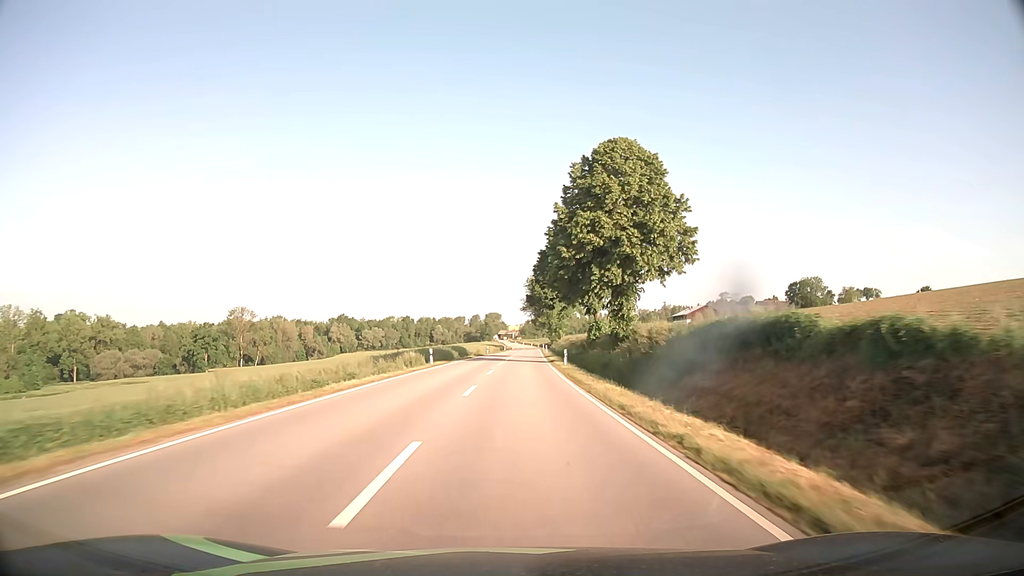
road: secondary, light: Day
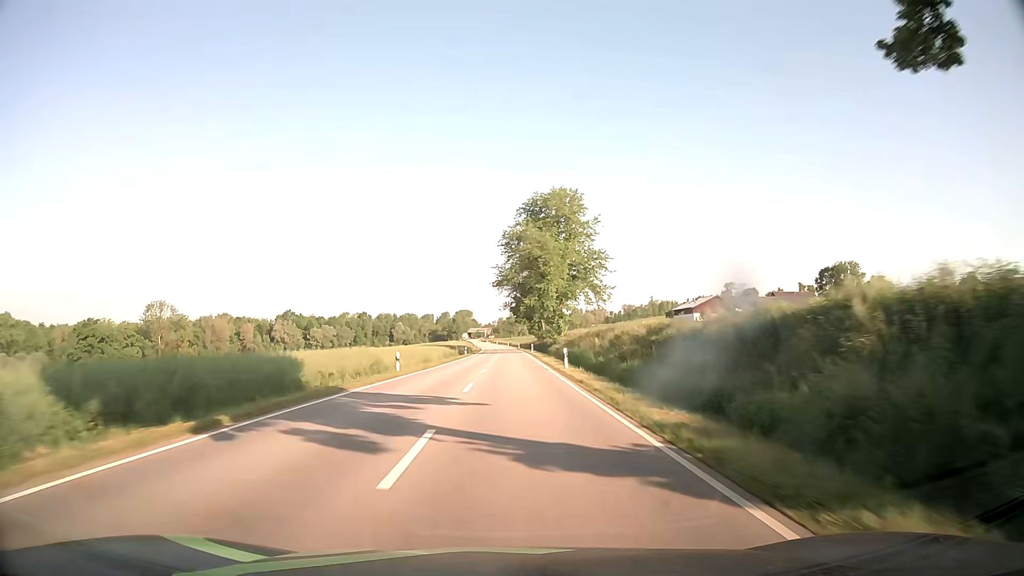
(+1.2, +58.7) m; +2°
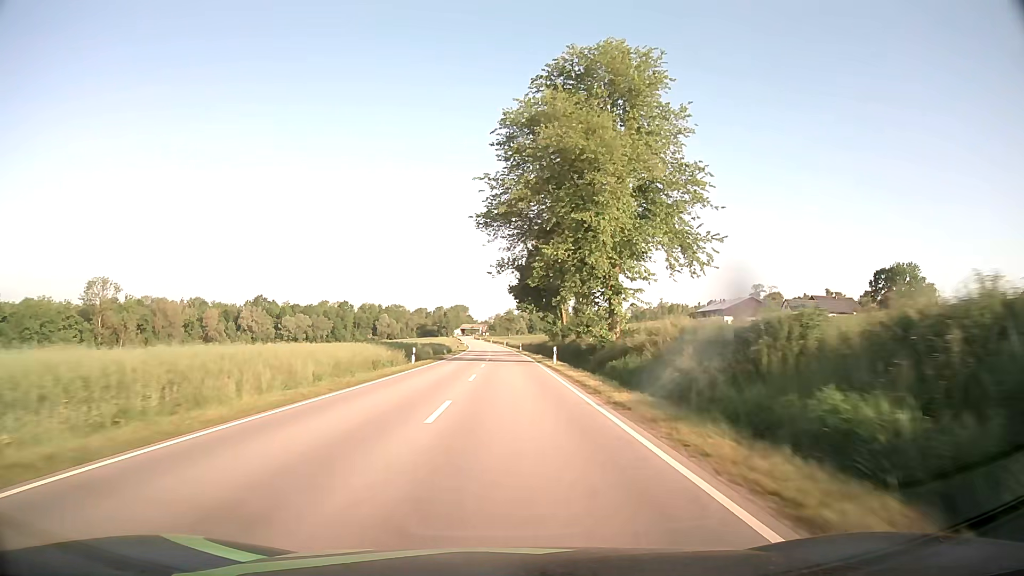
(+0.3, +43.1) m; 0°
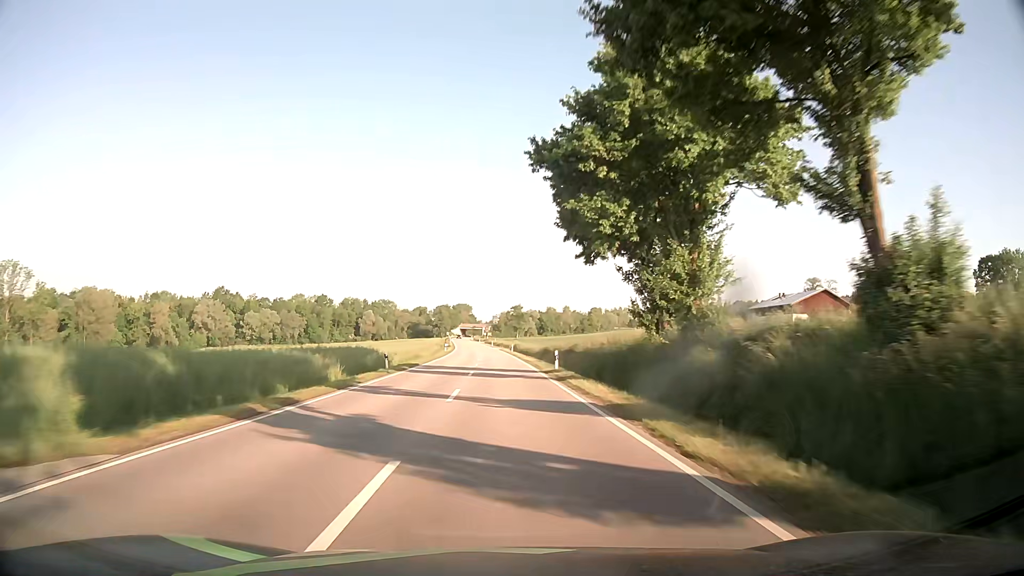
(-0.2, +55.5) m; 0°
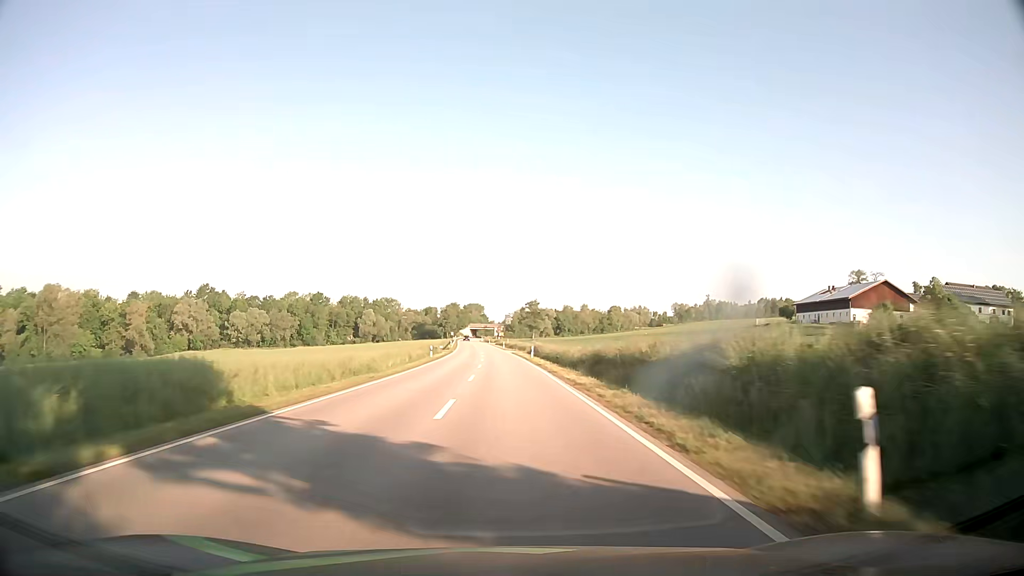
(-0.3, +27.7) m; -1°
(0, +10) (0, +20) (0, +30) (0, +40) (-1, +50) (-1, +60) (-1, +70) (-2, +80) (-2, +90) (-3, +100) m
